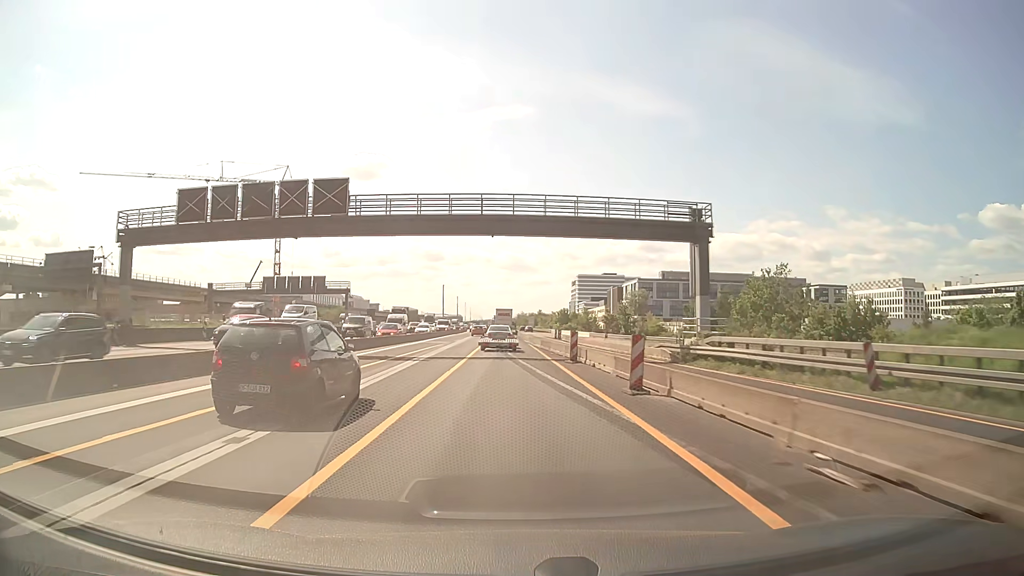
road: motorway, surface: asphalt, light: Day
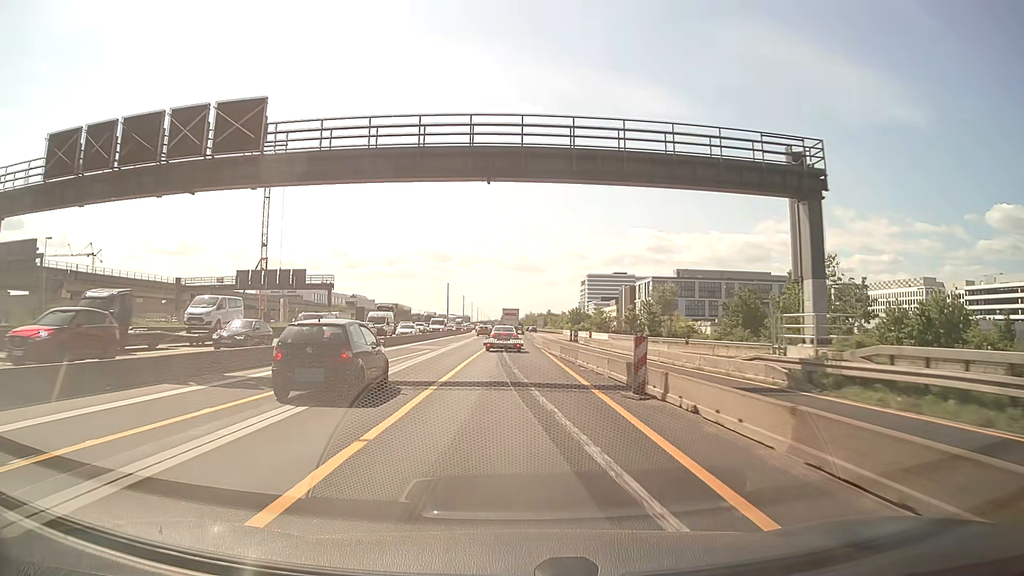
(-0.1, +12.5) m; -1°
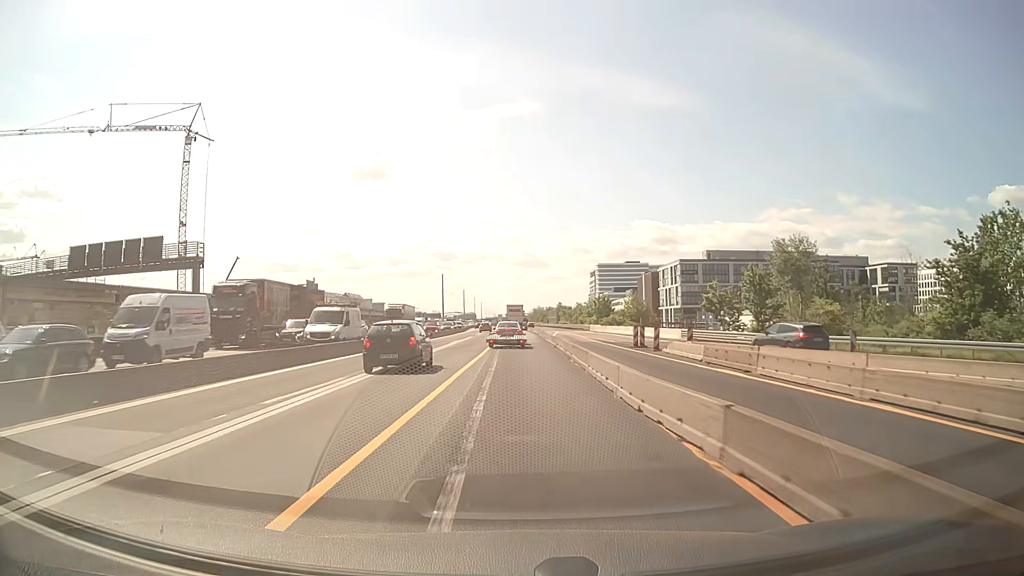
(-0.4, +36.7) m; -1°
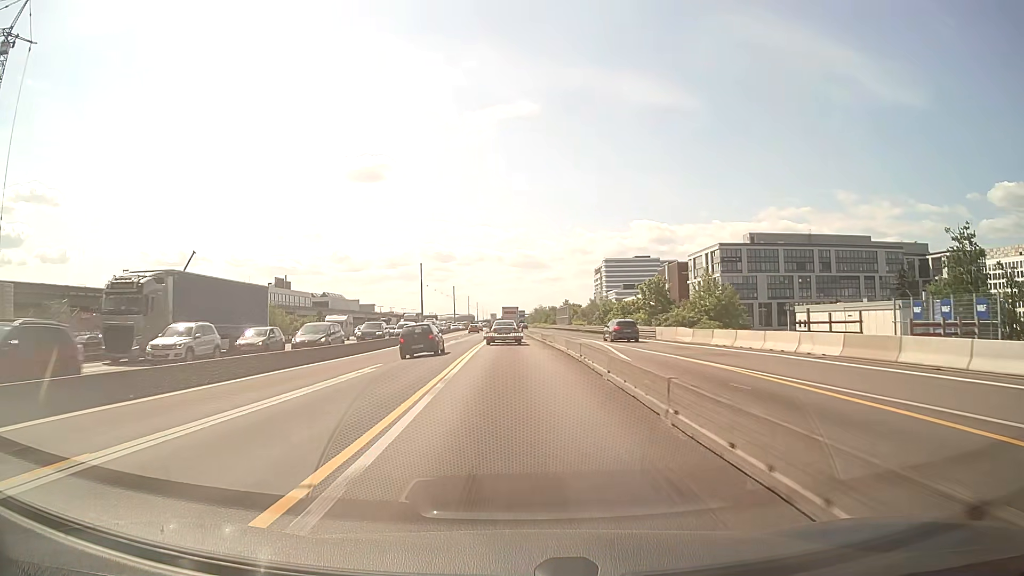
(+0.1, +45.8) m; 0°
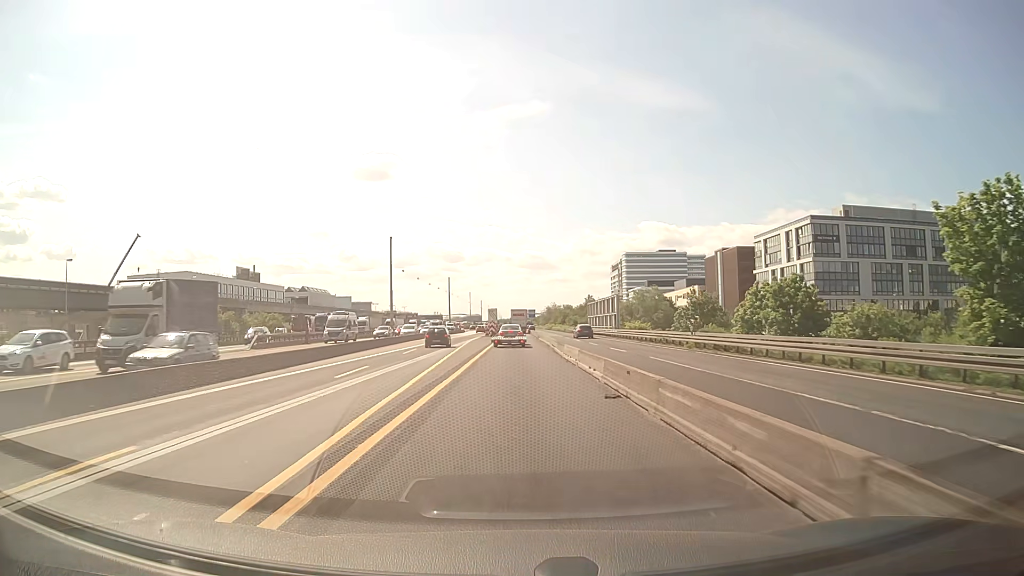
(-0.6, +53.0) m; -1°
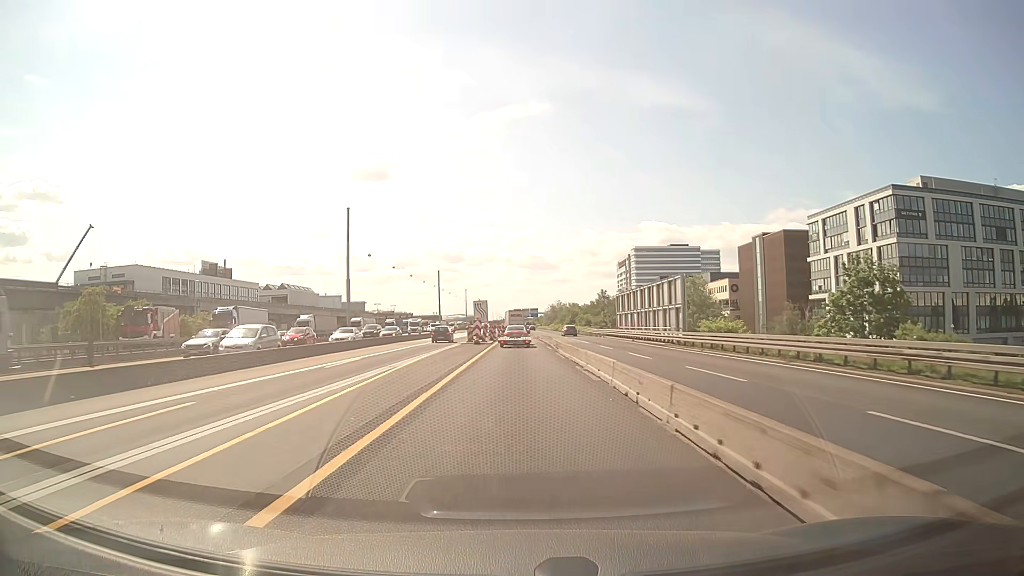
(0.0, +31.0) m; 0°
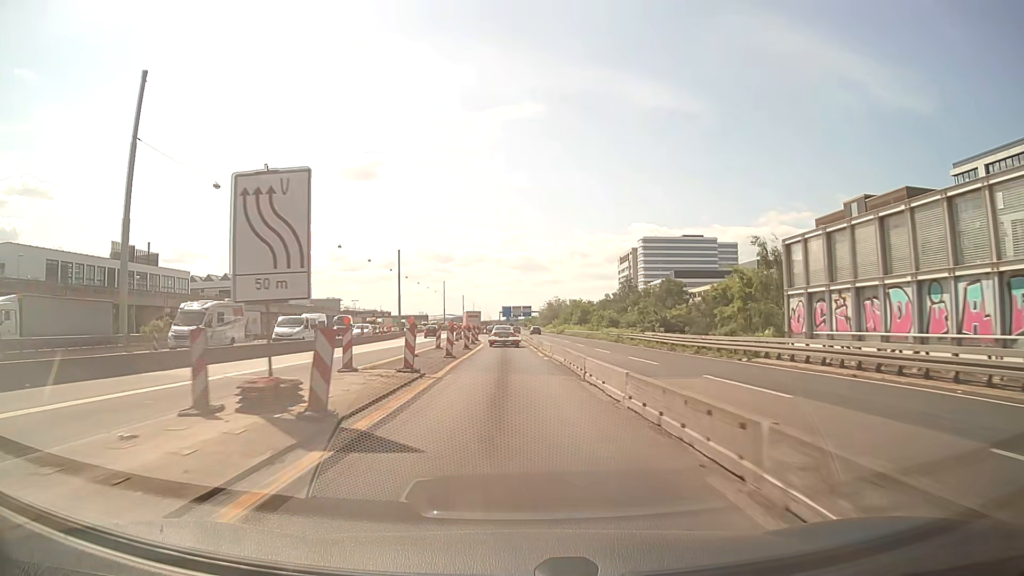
(+0.2, +52.1) m; +1°
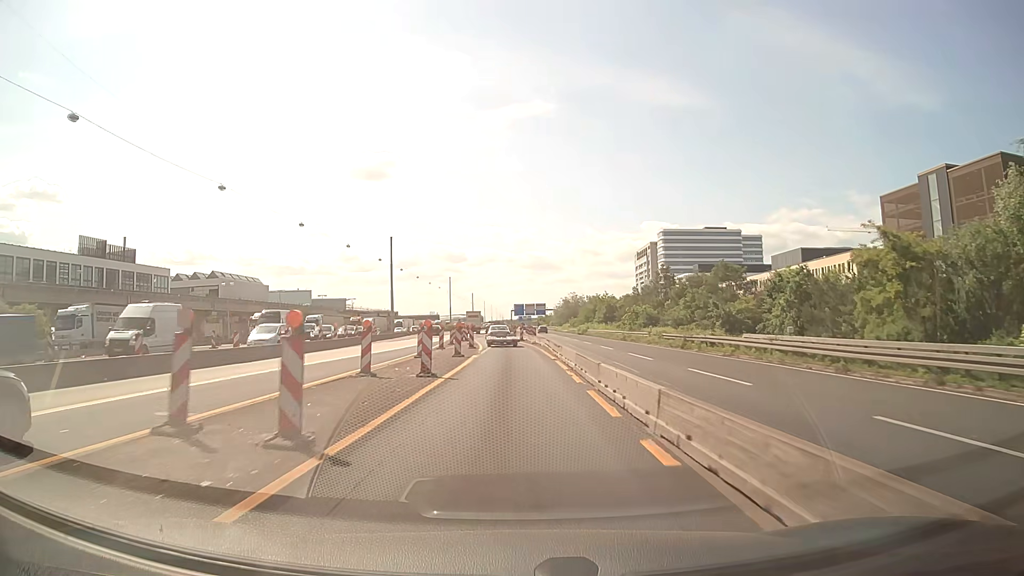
(0.0, +20.9) m; -1°
(0, +10) (0, +20) (0, +30) (0, +40) (-1, +50) (-2, +60) (-3, +70) (-3, +80) (-4, +90) (-6, +100) m
